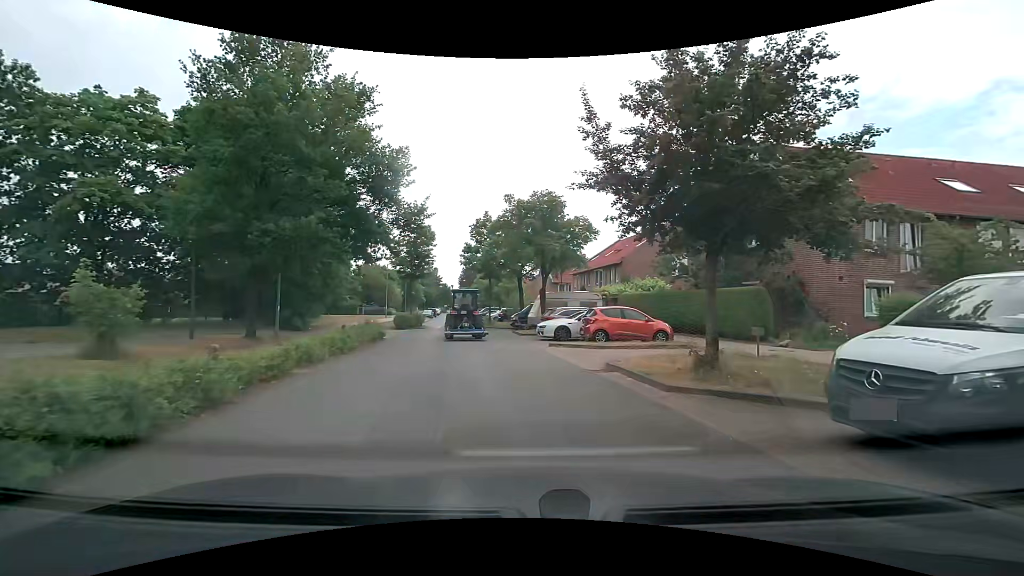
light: Day
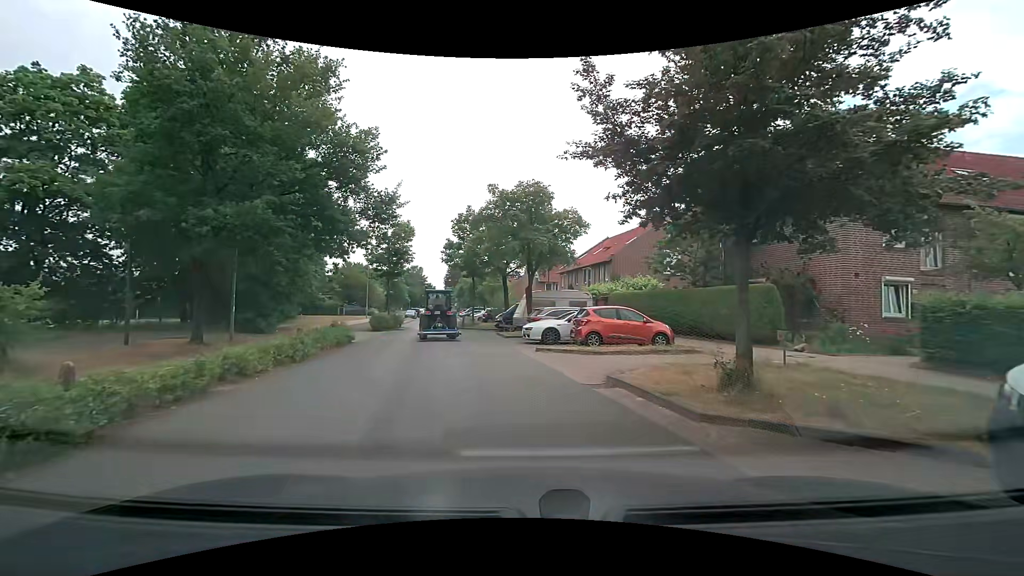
(+0.1, +2.2) m; +3°
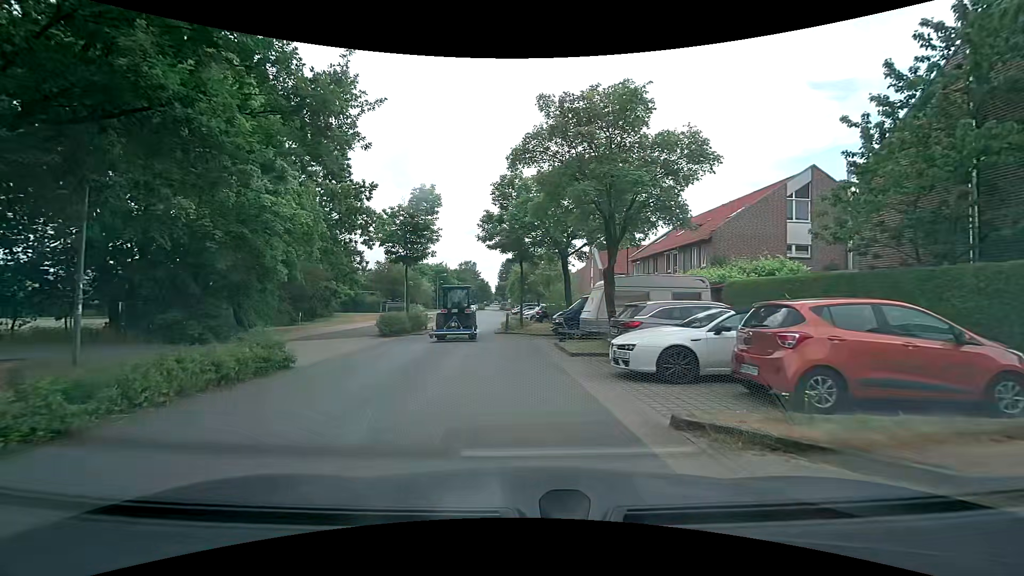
(-0.3, +10.5) m; -5°
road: service
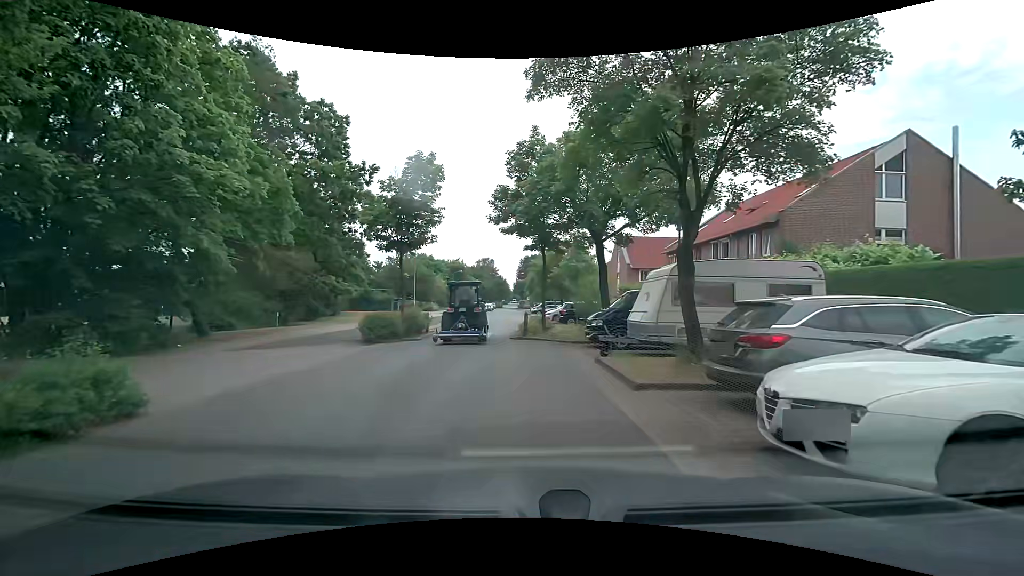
(-0.2, +5.4) m; -3°
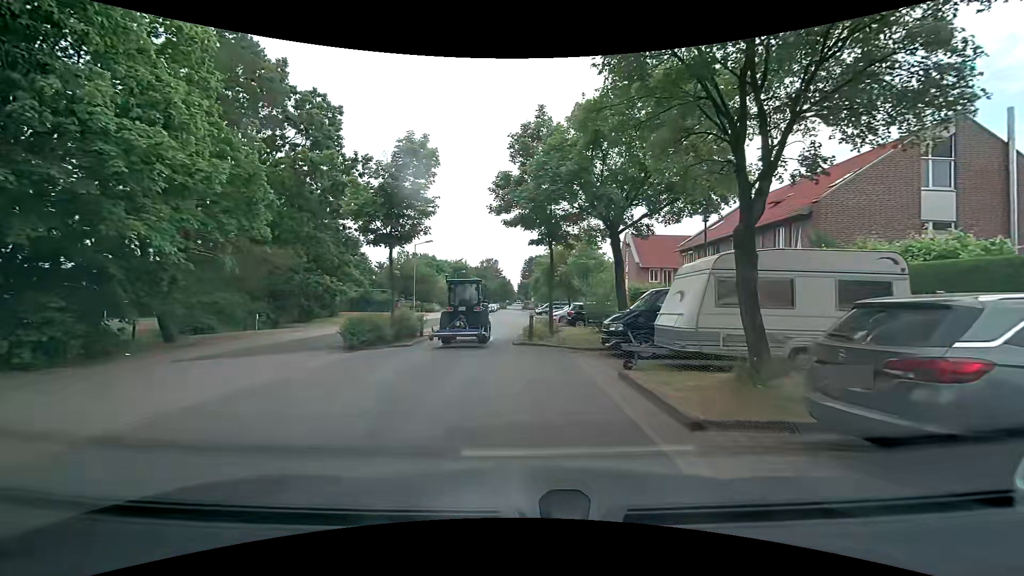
(0.0, +2.4) m; -2°
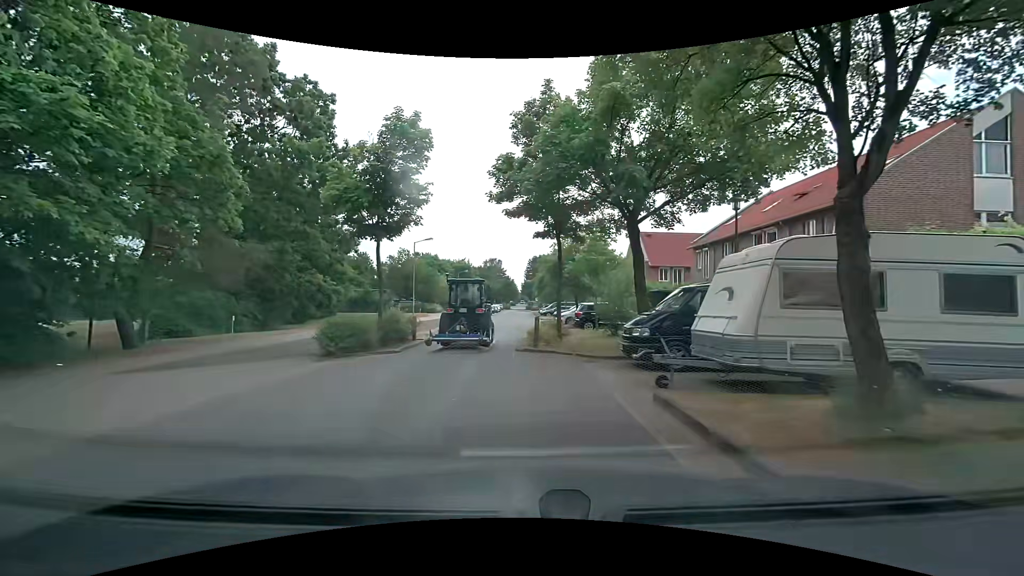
(0.0, +2.2) m; 0°
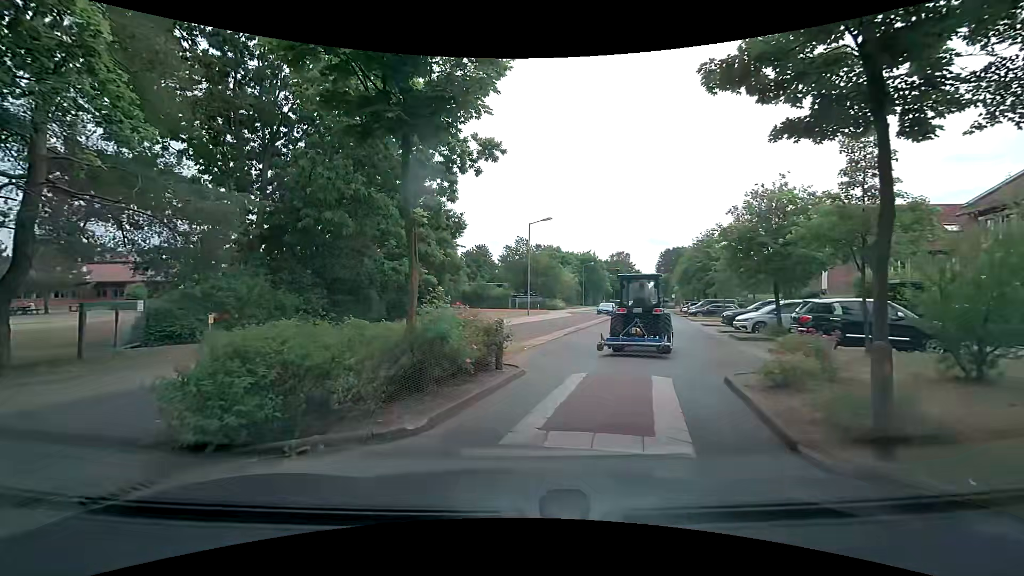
(-0.9, +10.4) m; -13°
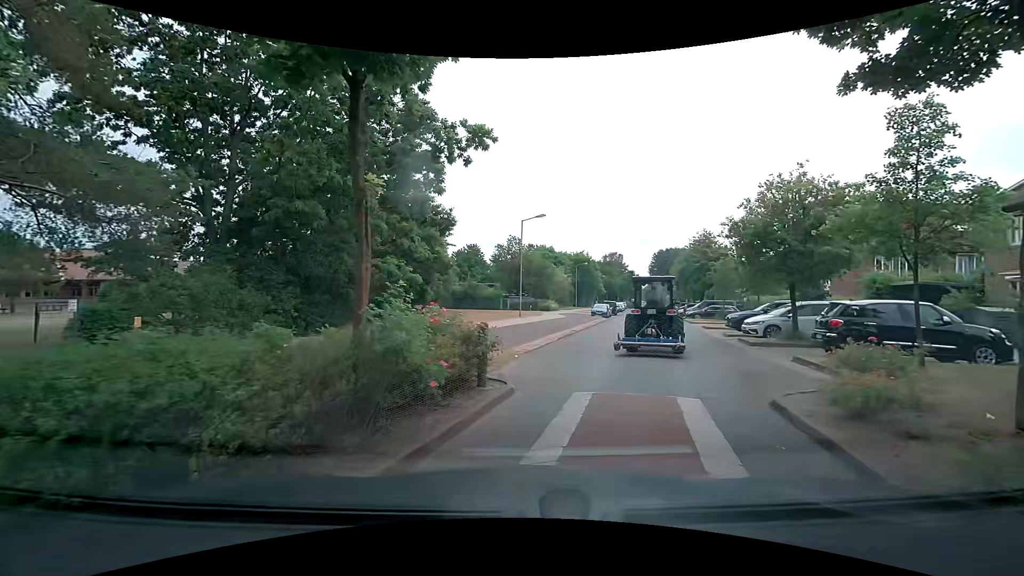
(0.0, +2.0) m; -1°
